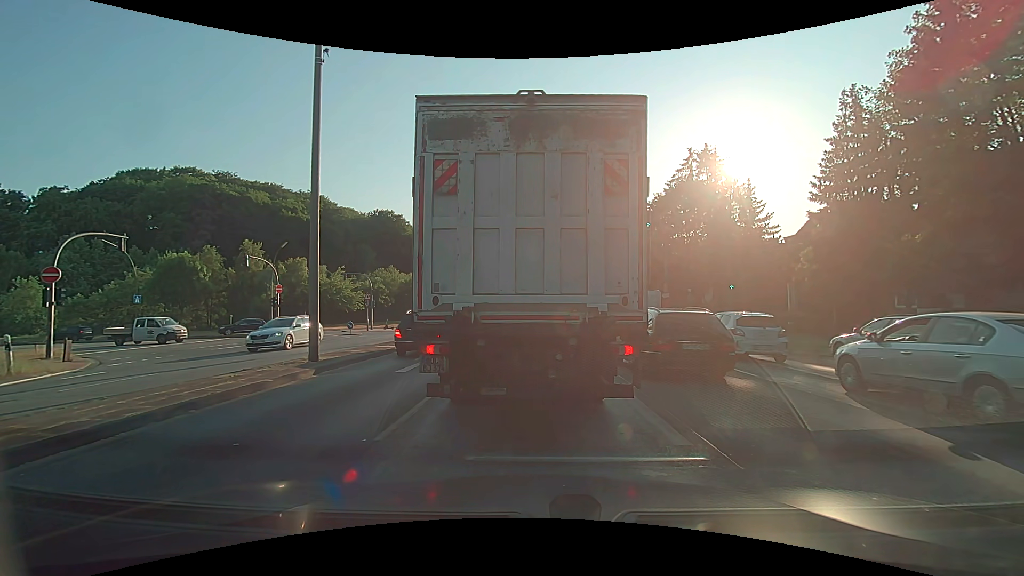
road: primary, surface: asphalt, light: Day
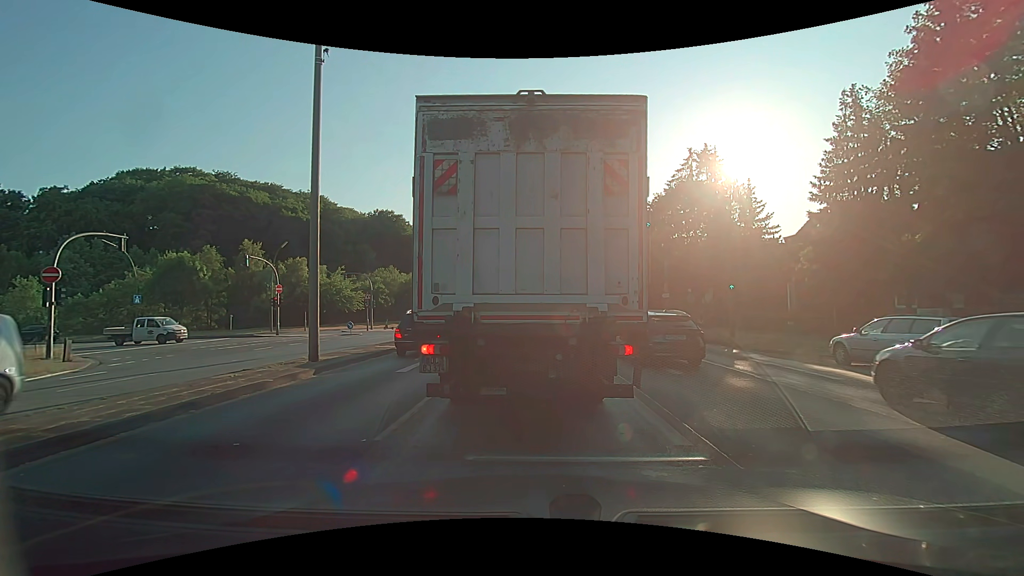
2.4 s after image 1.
(0.0, 0.0) m; 0°
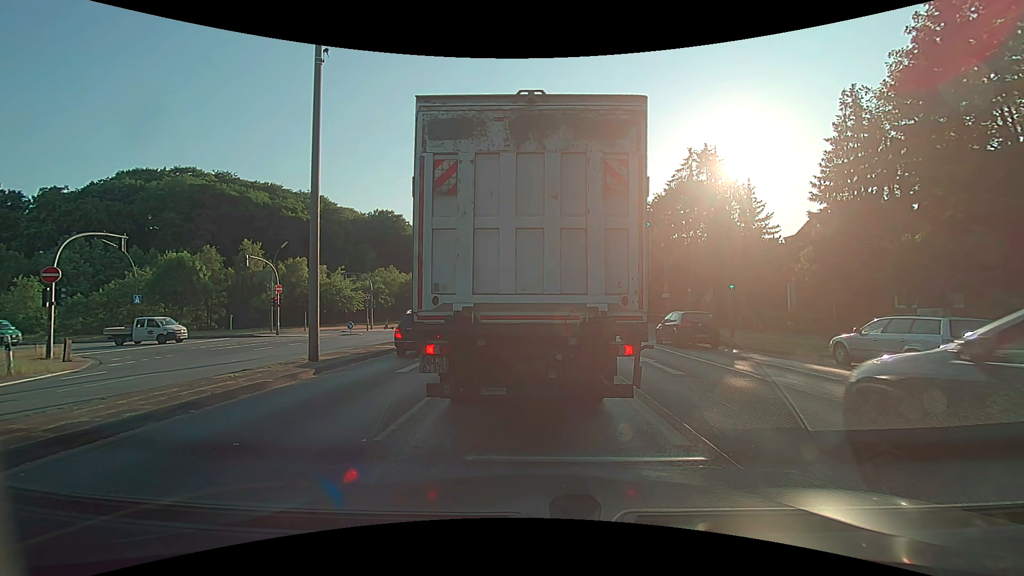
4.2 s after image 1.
(0.0, 0.0) m; 0°
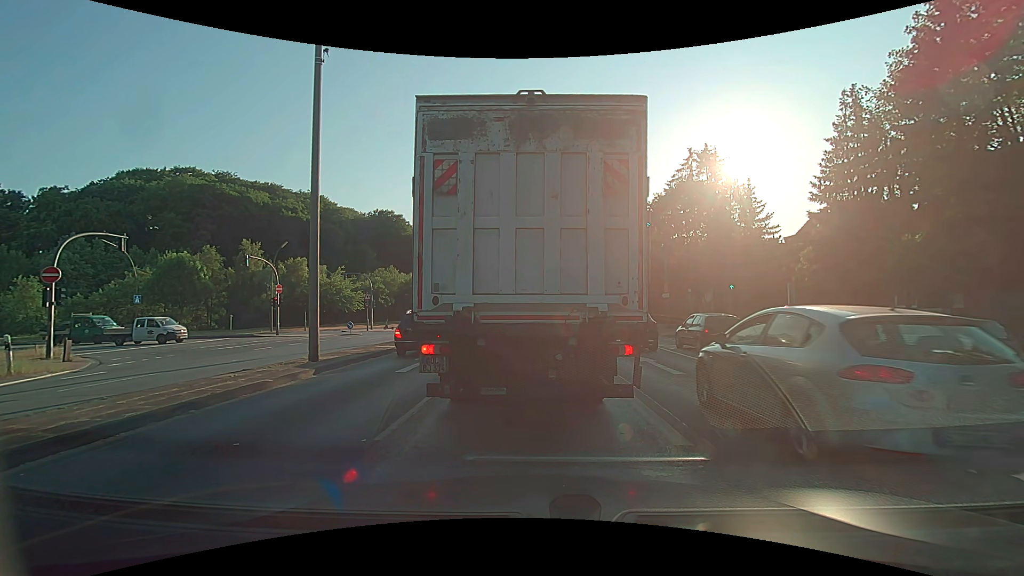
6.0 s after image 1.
(0.0, 0.0) m; 0°
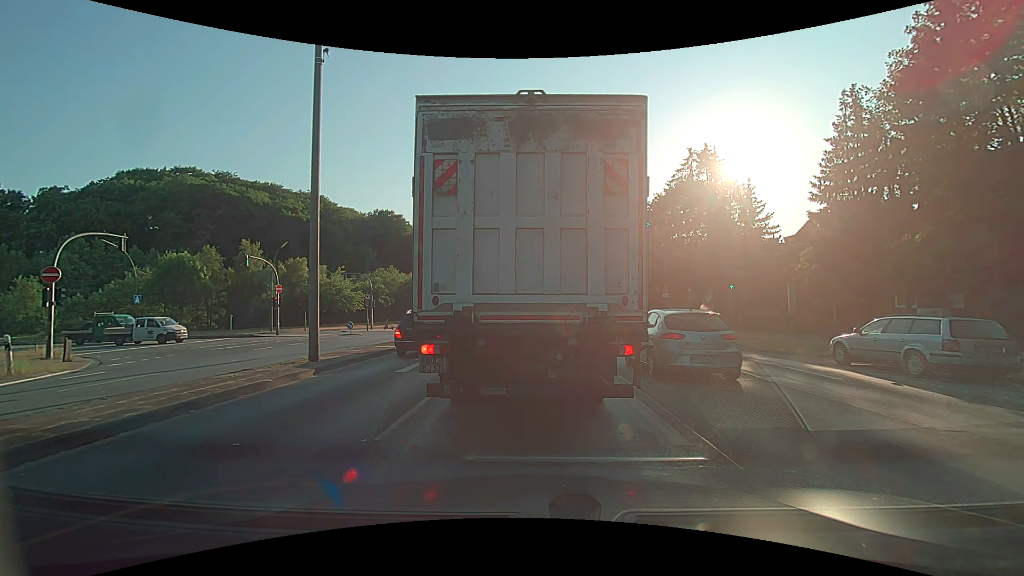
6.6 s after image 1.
(0.0, 0.0) m; 0°
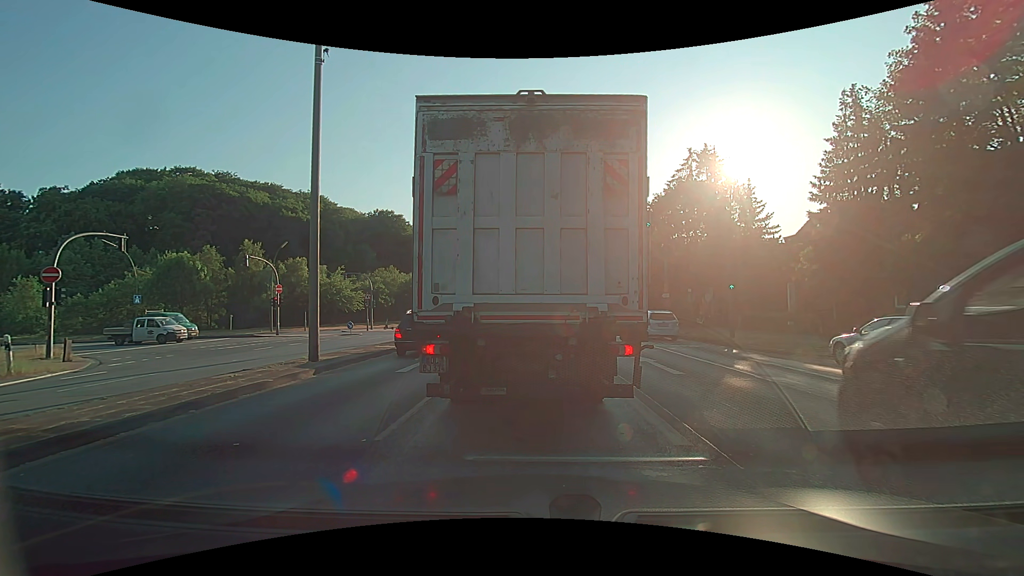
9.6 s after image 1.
(0.0, 0.0) m; 0°
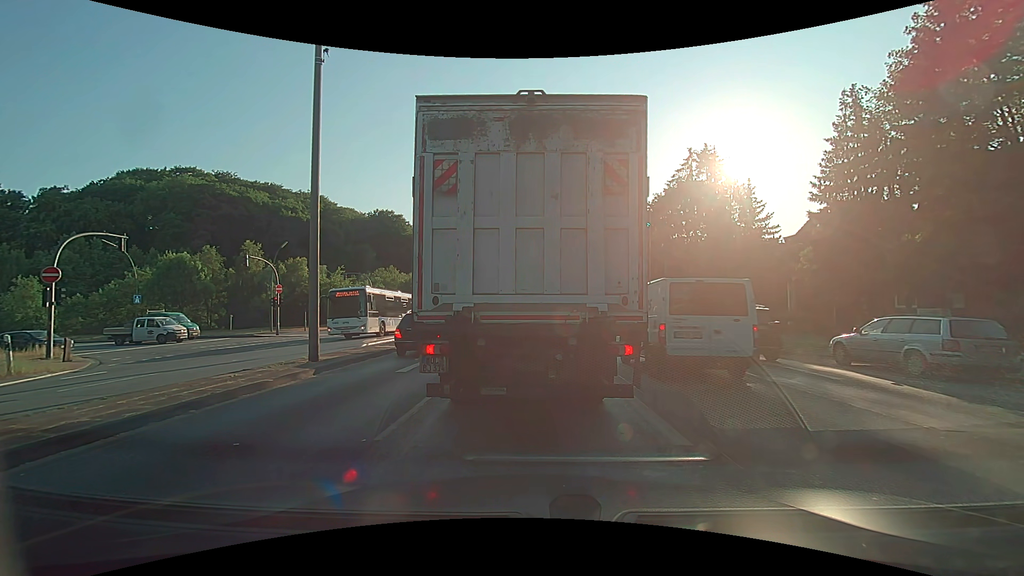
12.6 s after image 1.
(0.0, 0.0) m; 0°
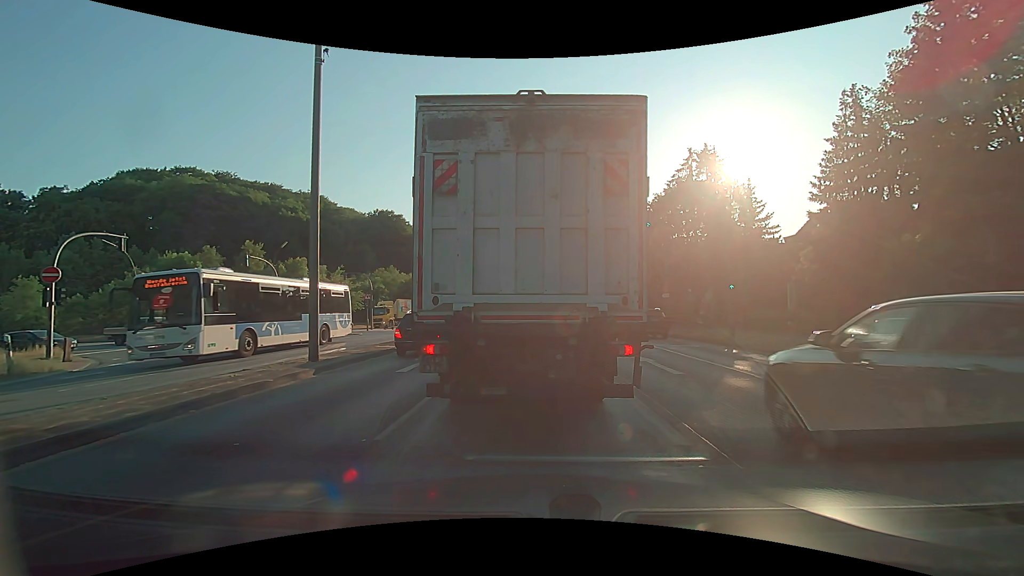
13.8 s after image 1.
(0.0, 0.0) m; 0°
(0, +10) (+1, +20) (+2, +30) (0, +40) (-7, +47) (-16, +51) (-26, +53) (-36, +53) (-46, +53) (-56, +53) m
